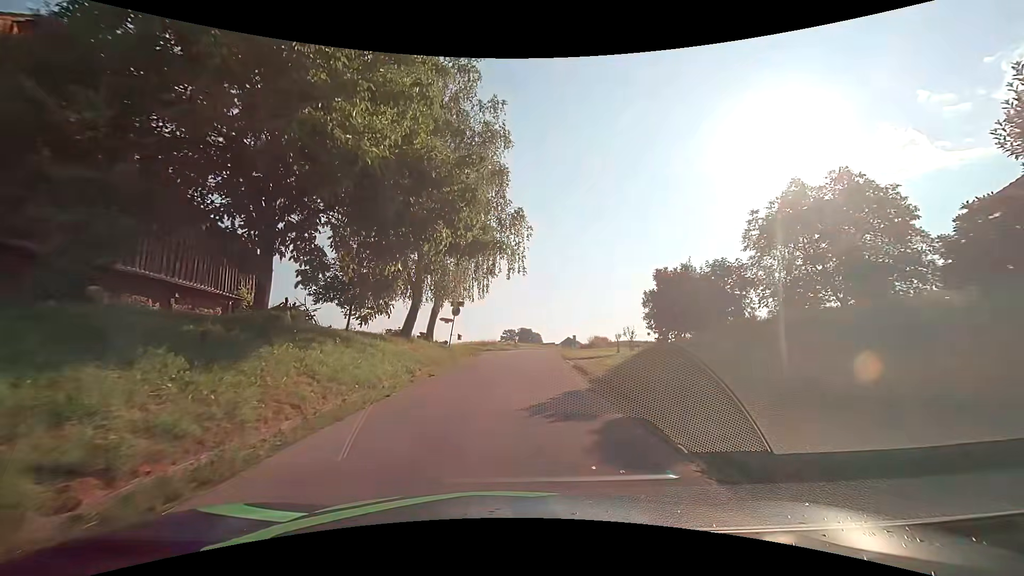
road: unclassified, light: Day
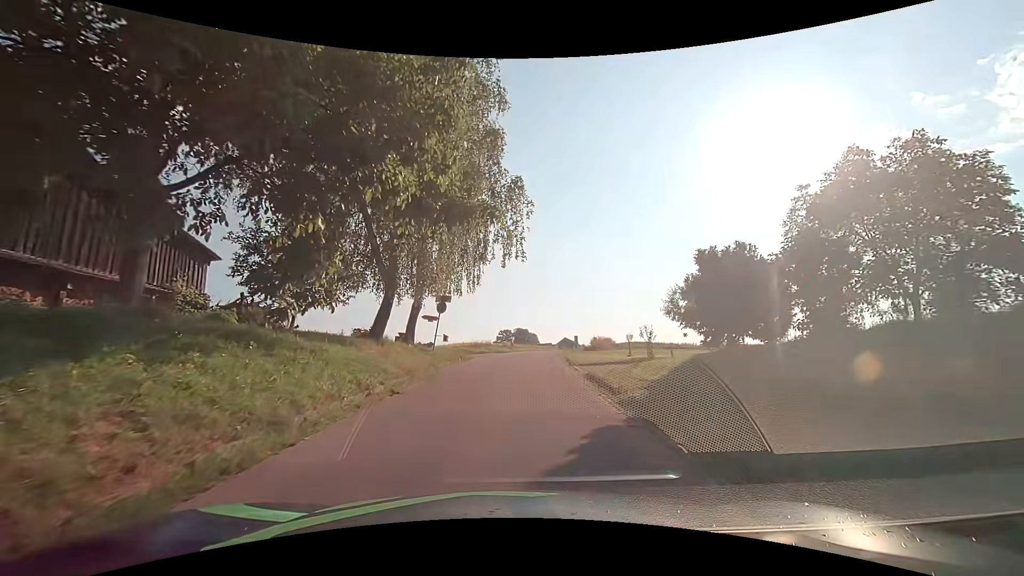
(+0.1, +4.5) m; +1°
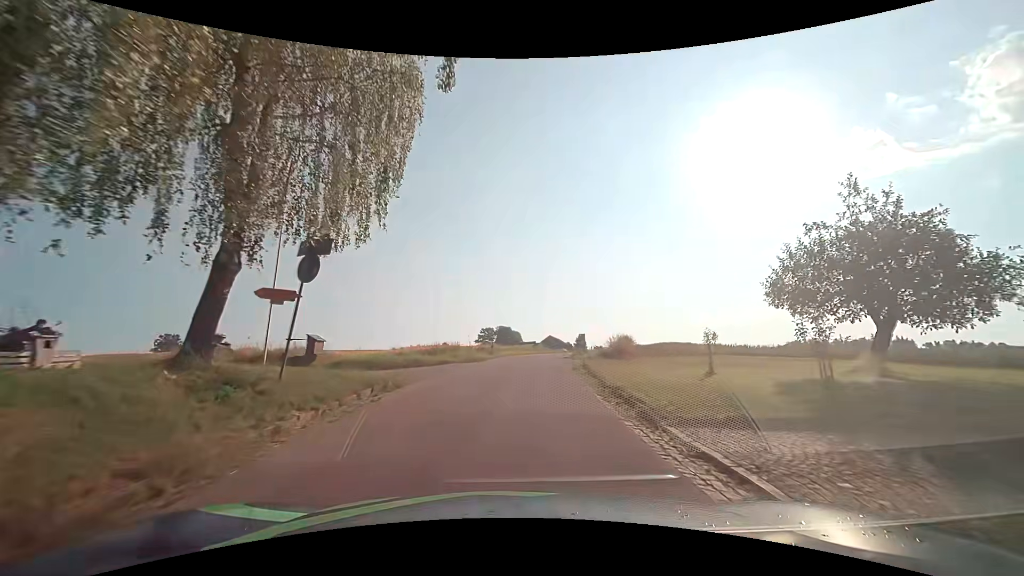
(+0.3, +14.8) m; +2°
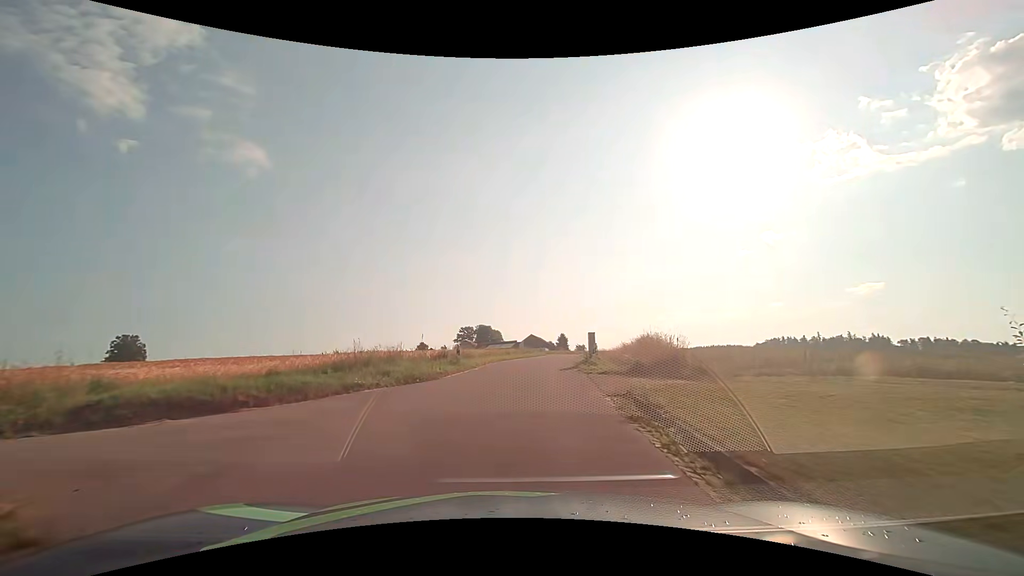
(+0.4, +11.1) m; +2°
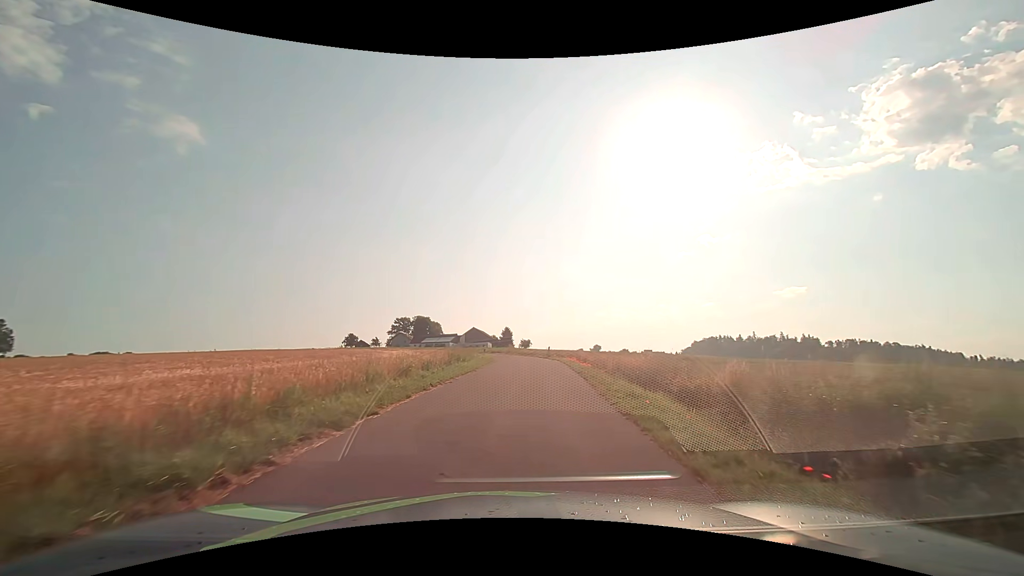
(+1.2, +23.8) m; +7°
